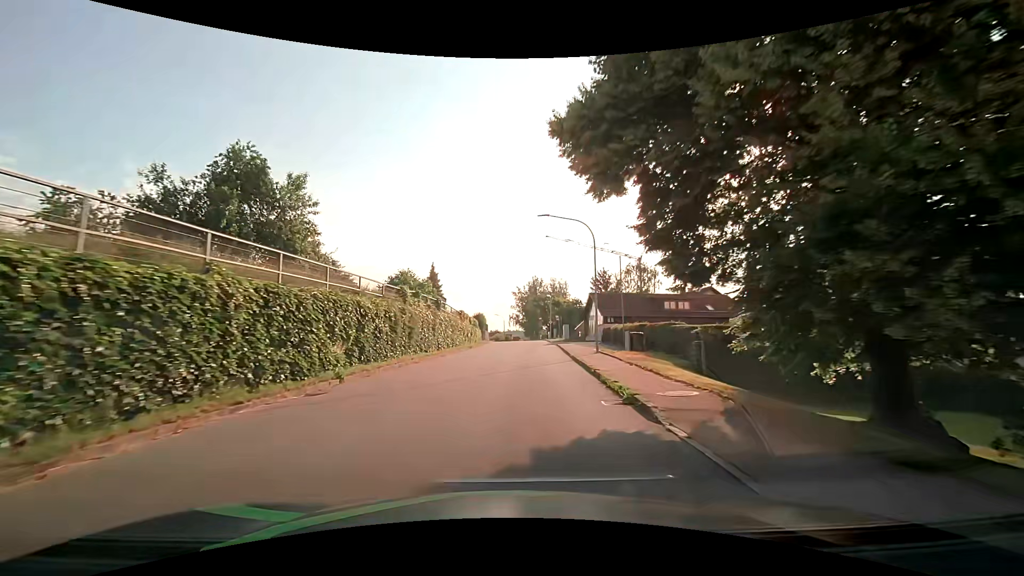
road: tertiary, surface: asphalt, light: Day
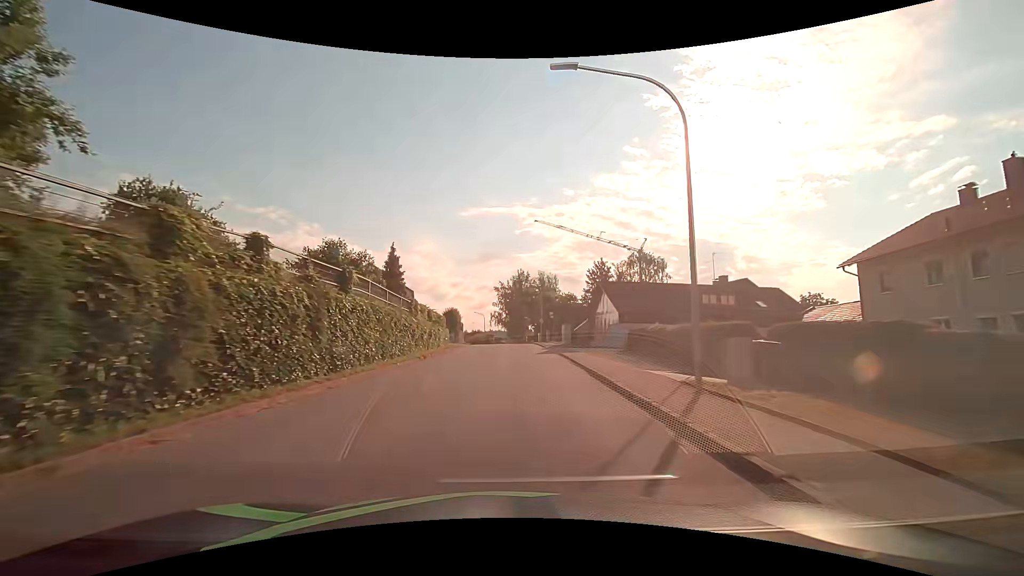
(+0.3, +15.3) m; +3°
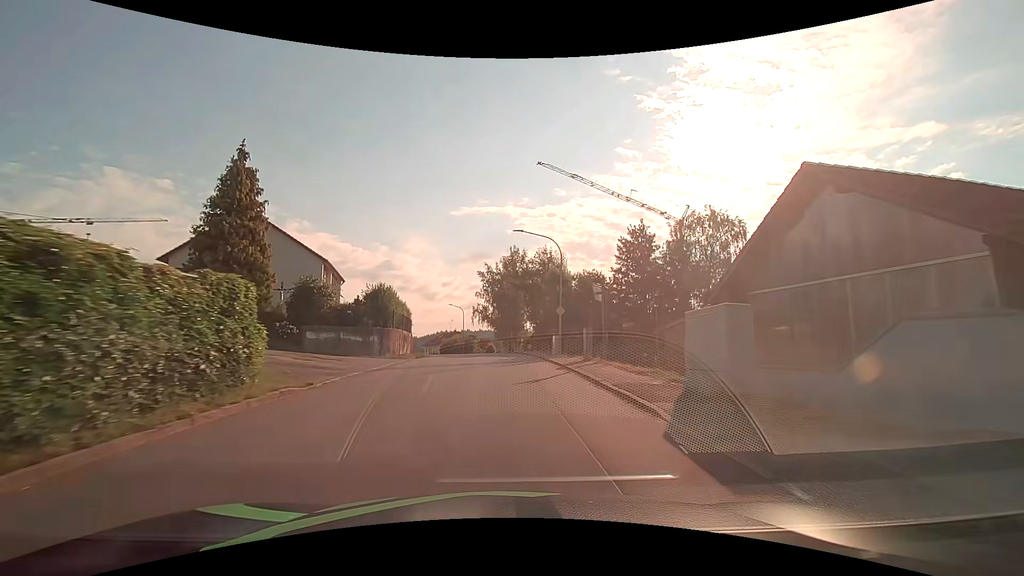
(+0.3, +30.5) m; +1°
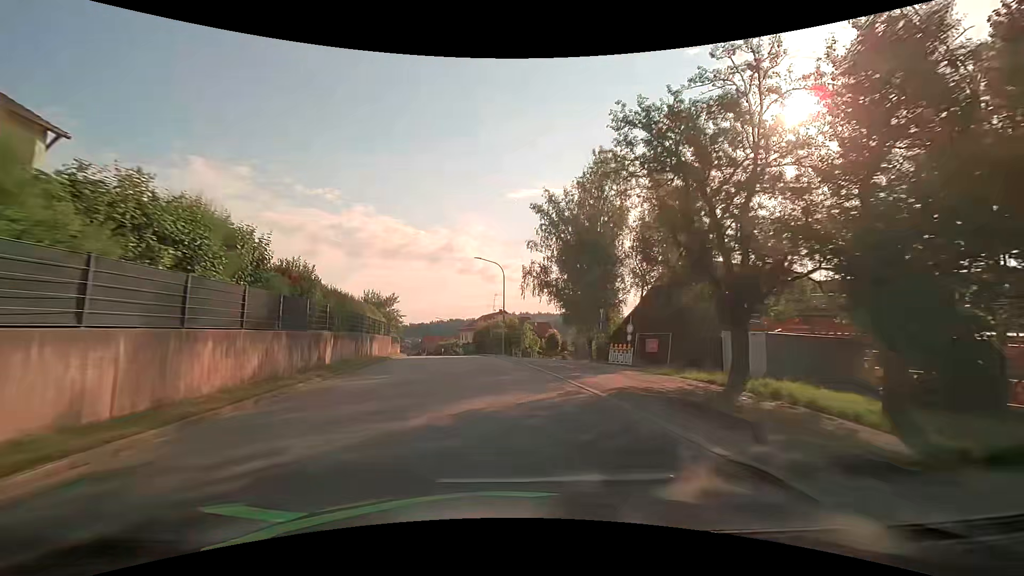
(-1.4, +38.2) m; -6°
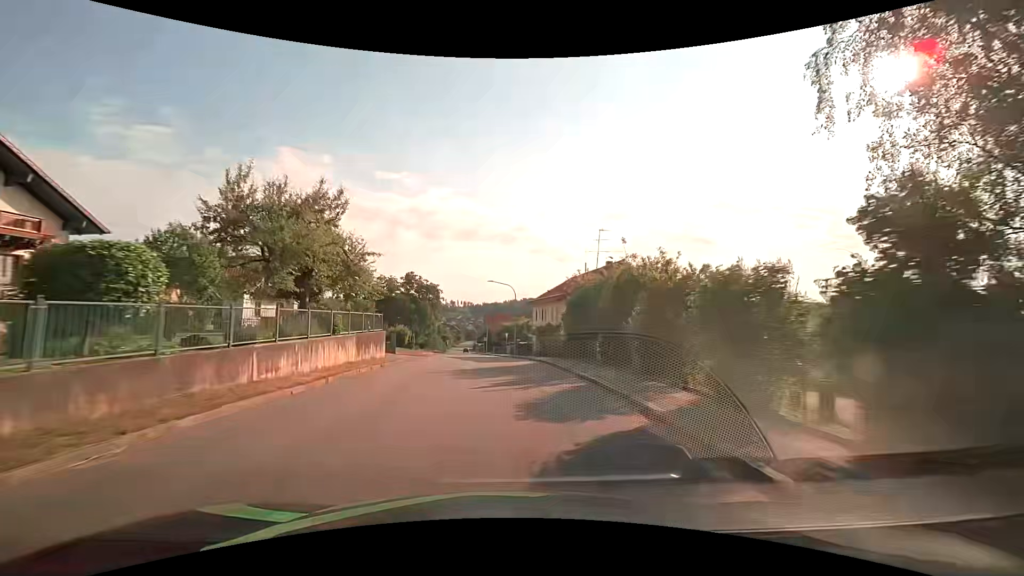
(-3.3, +38.9) m; -9°
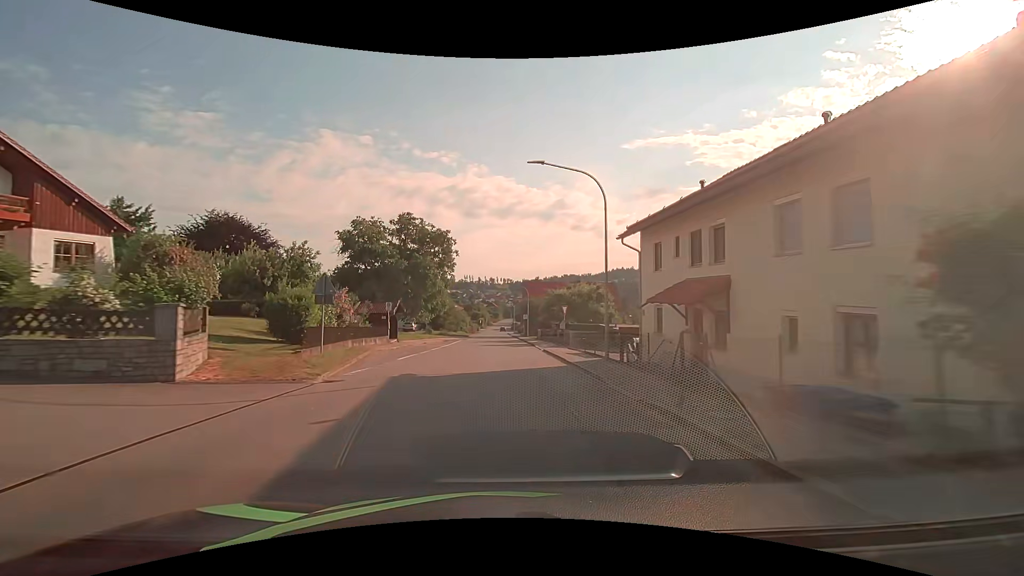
(-1.1, +31.7) m; -5°
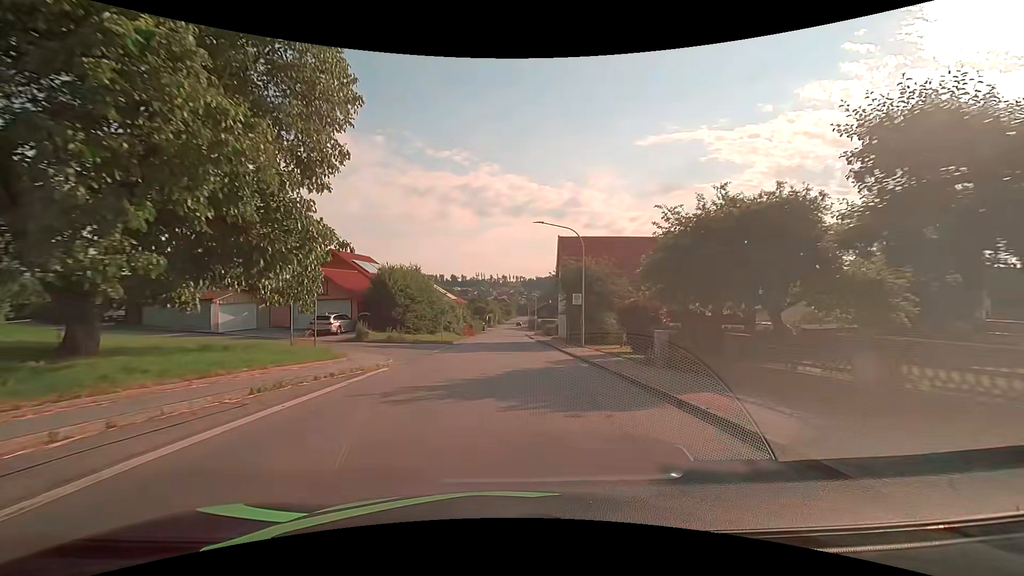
(-0.8, +39.1) m; -2°
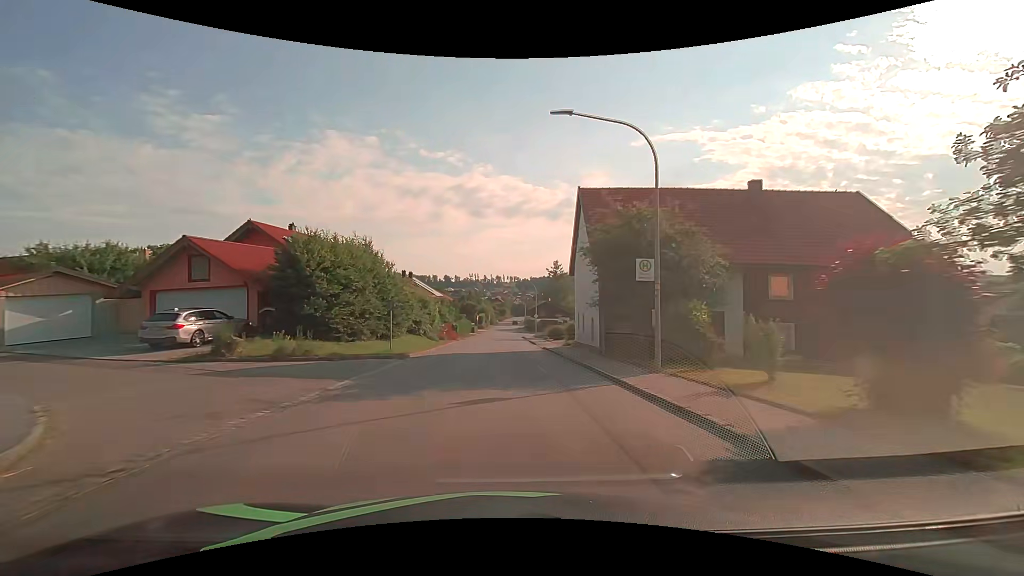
(+0.1, +15.3) m; +1°
(0, +10) (0, +20) (0, +30) (0, +40) (0, +50) (0, +60) (-1, +70) (-1, +80) (-1, +90) (-1, +100) m
